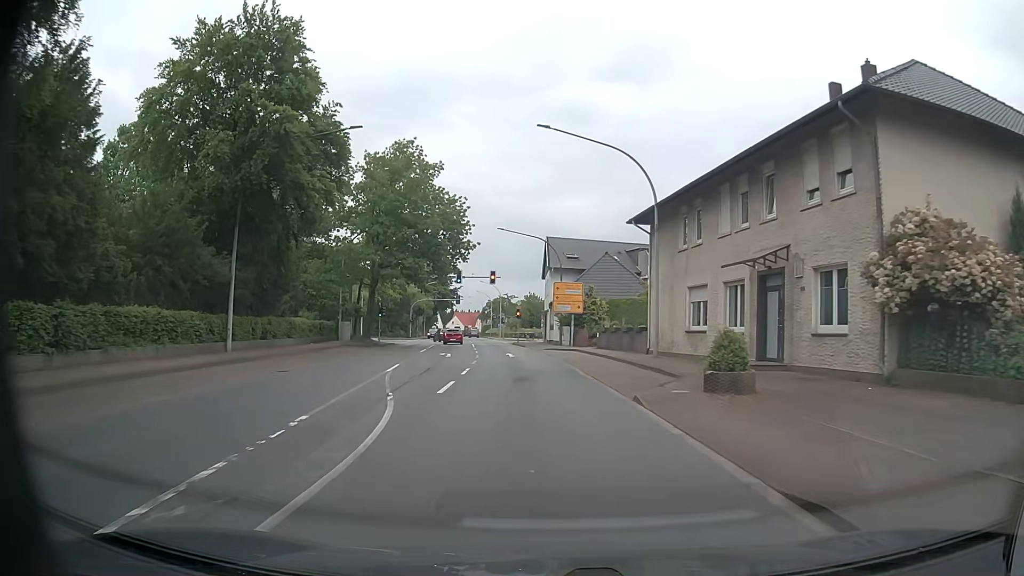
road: primary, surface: asphalt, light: Day
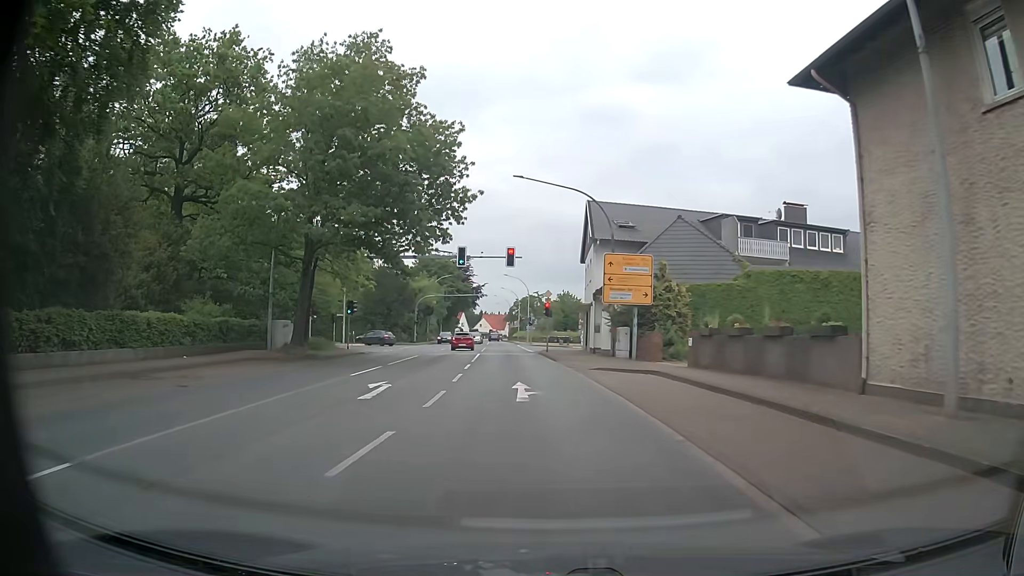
(-0.4, +20.0) m; -3°
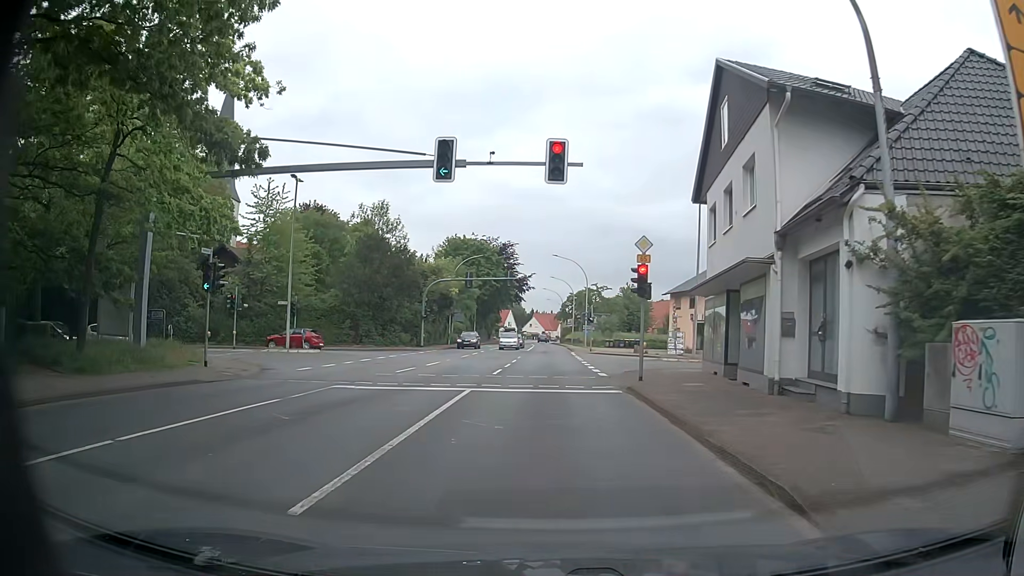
(-0.8, +25.6) m; -4°
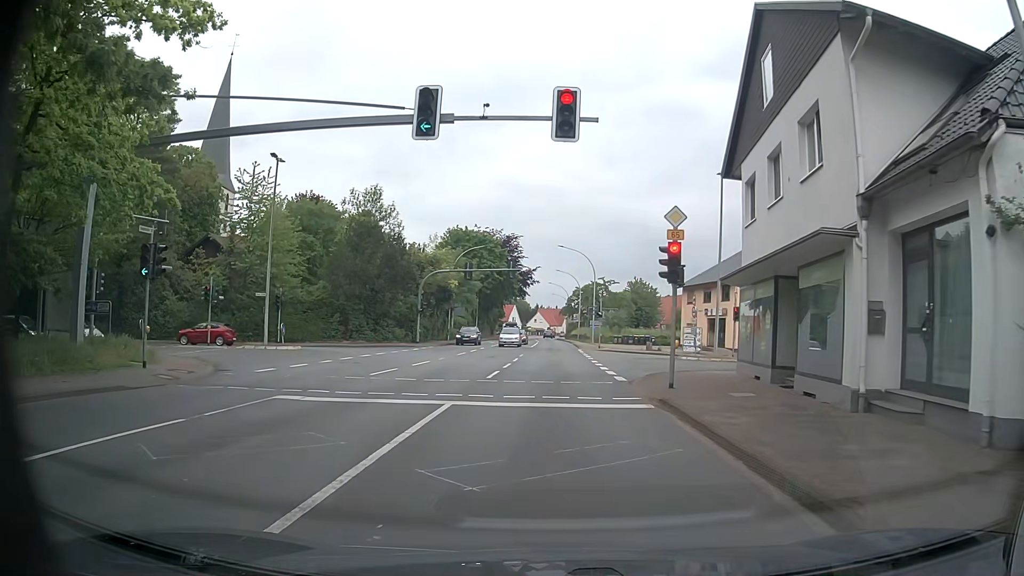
(-0.1, +3.9) m; -1°
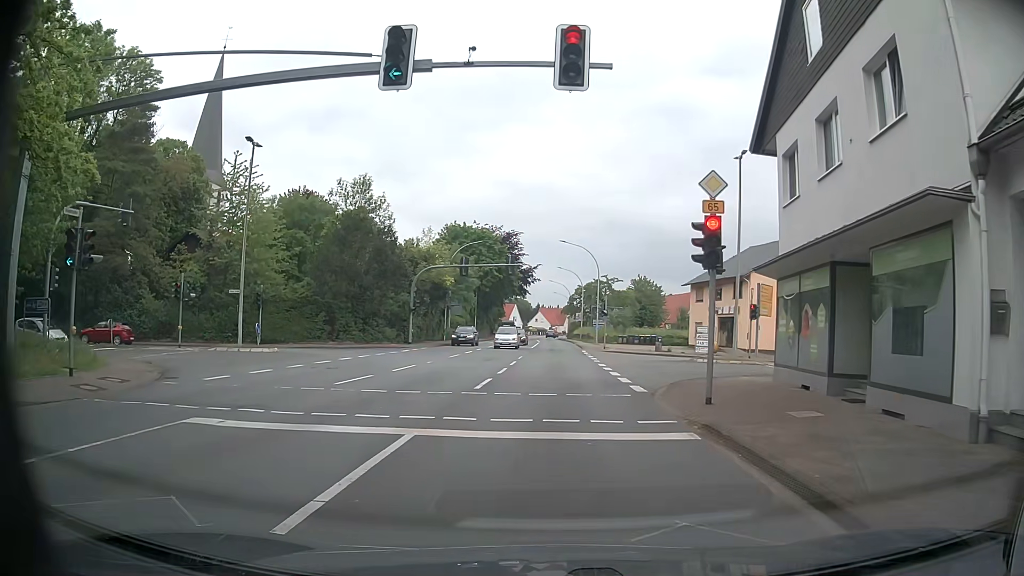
(0.0, +3.3) m; -1°
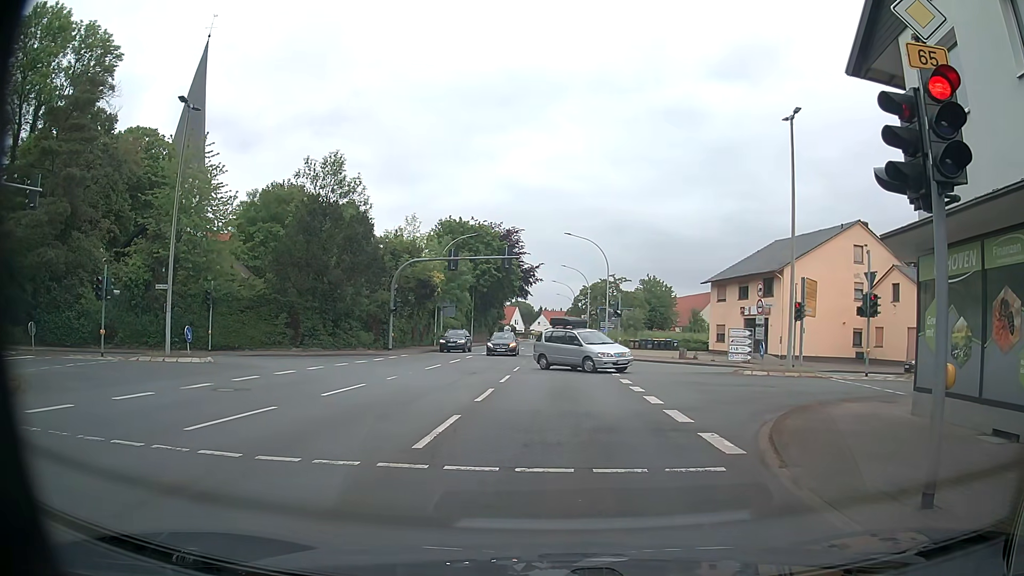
(+0.1, +6.8) m; +1°
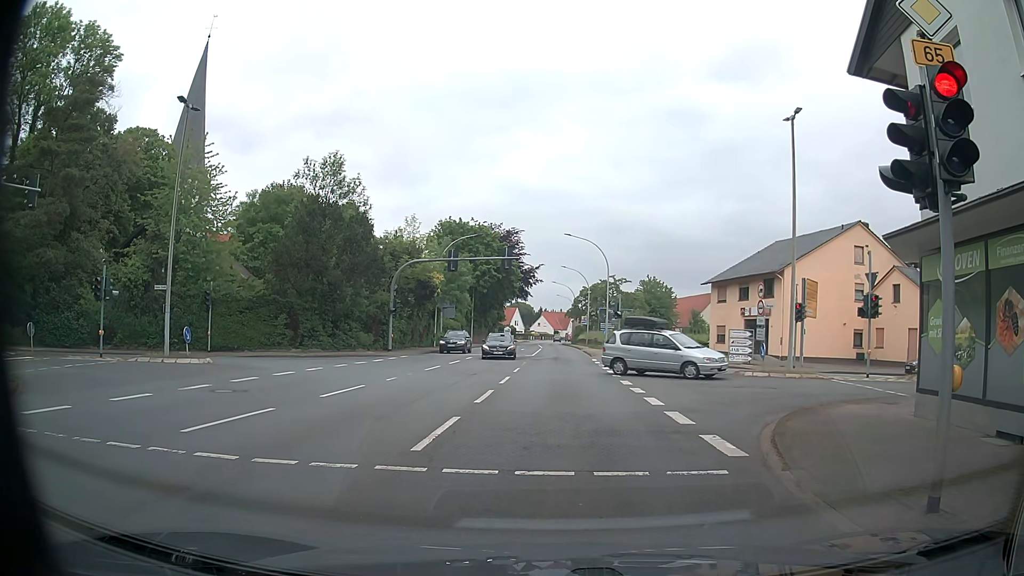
(0.0, +0.1) m; 0°
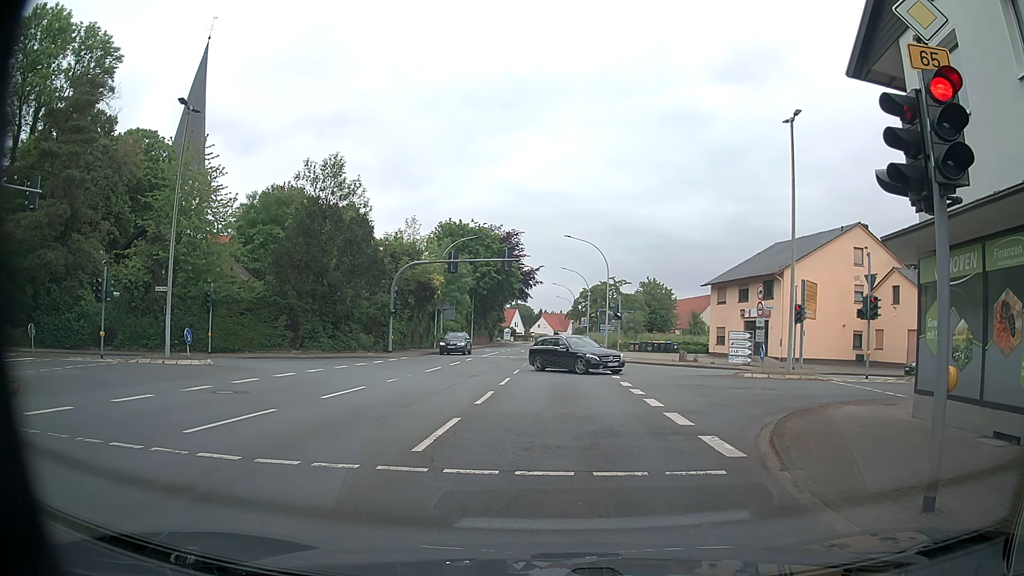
(0.0, +0.1) m; 0°
(0, +10) (0, +20) (0, +30) (0, +40) (0, +50) (0, +60) (0, +70) (0, +80) (0, +90) (0, +100) m
